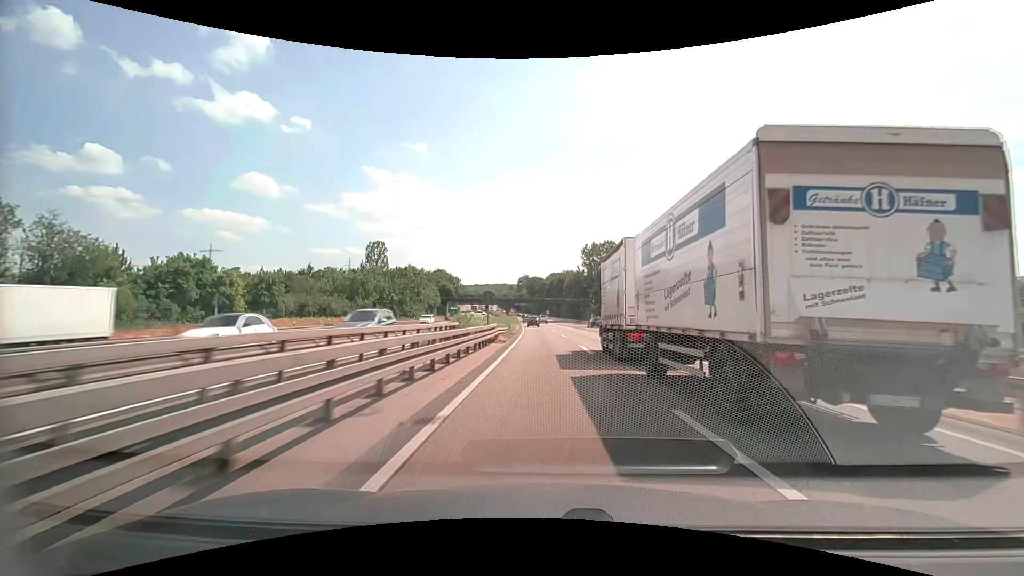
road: motorway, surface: asphalt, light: Day
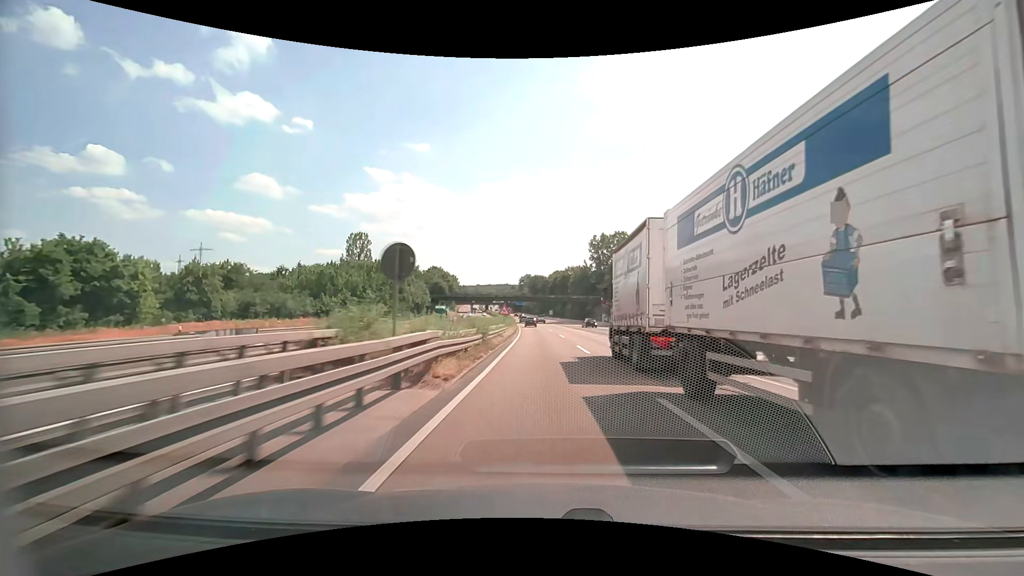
(0.0, +17.0) m; 0°
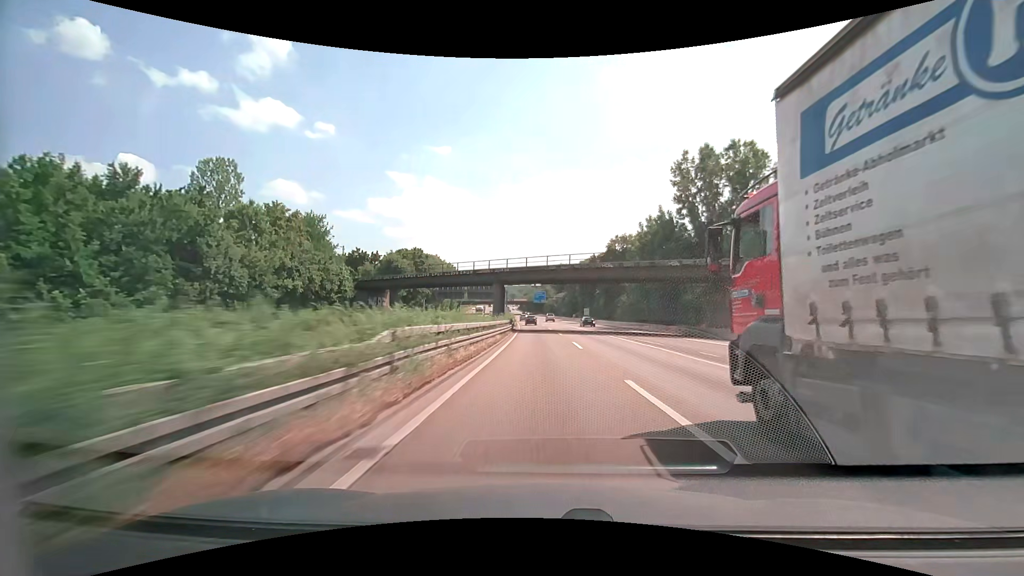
(-1.4, +68.6) m; -3°
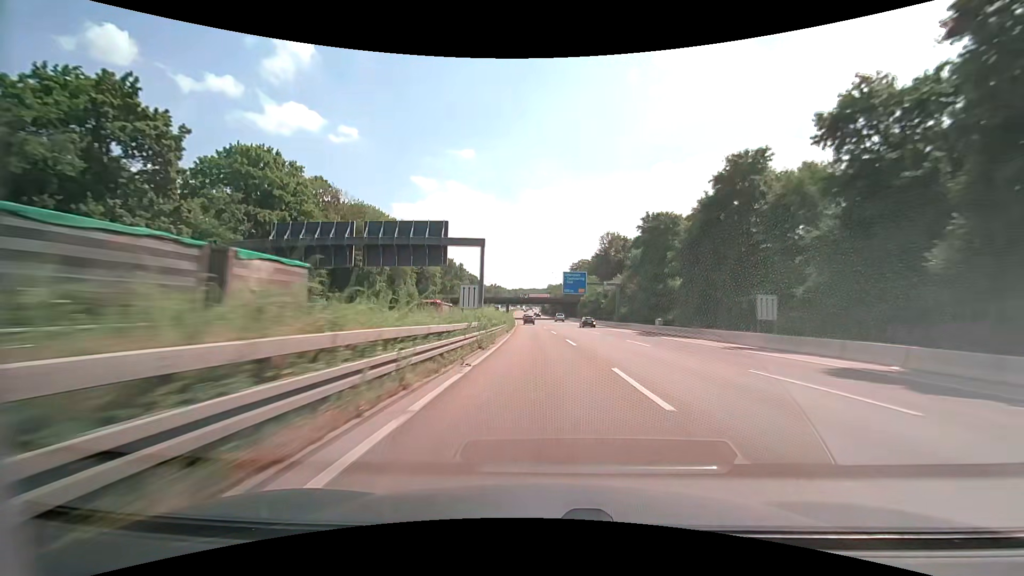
(-2.6, +86.1) m; -3°
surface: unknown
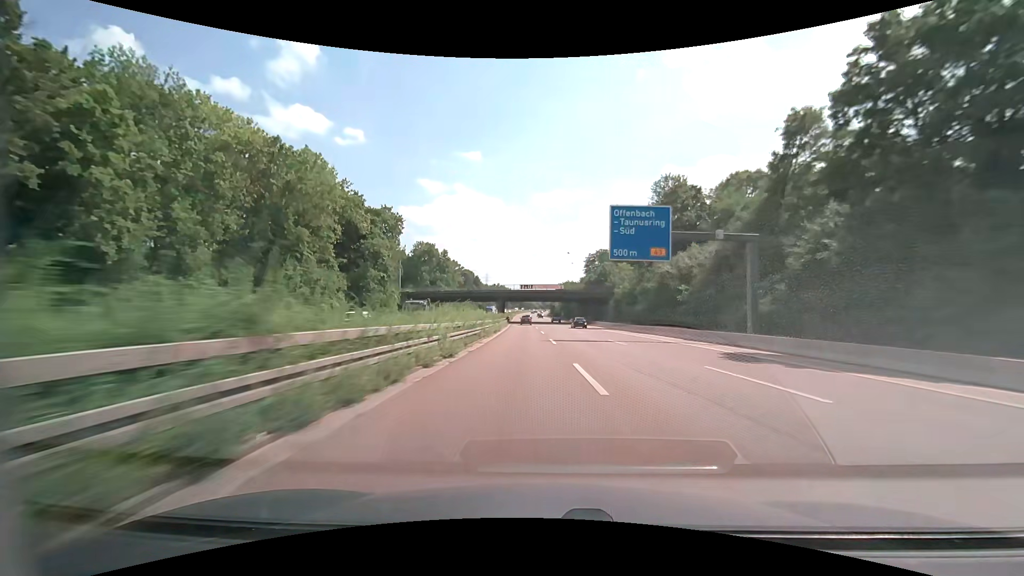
(-0.5, +51.7) m; -1°
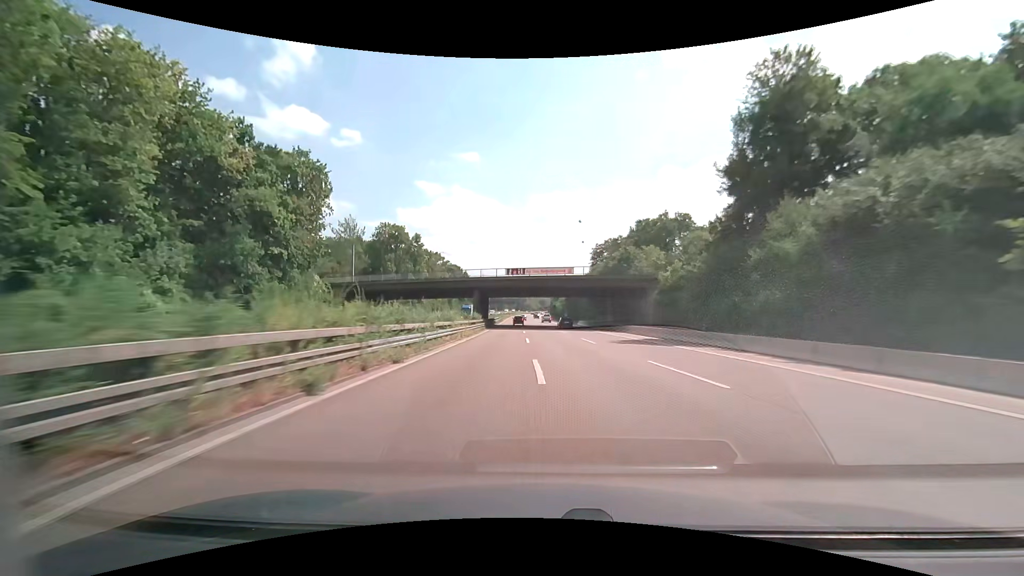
(0.0, +34.3) m; 0°
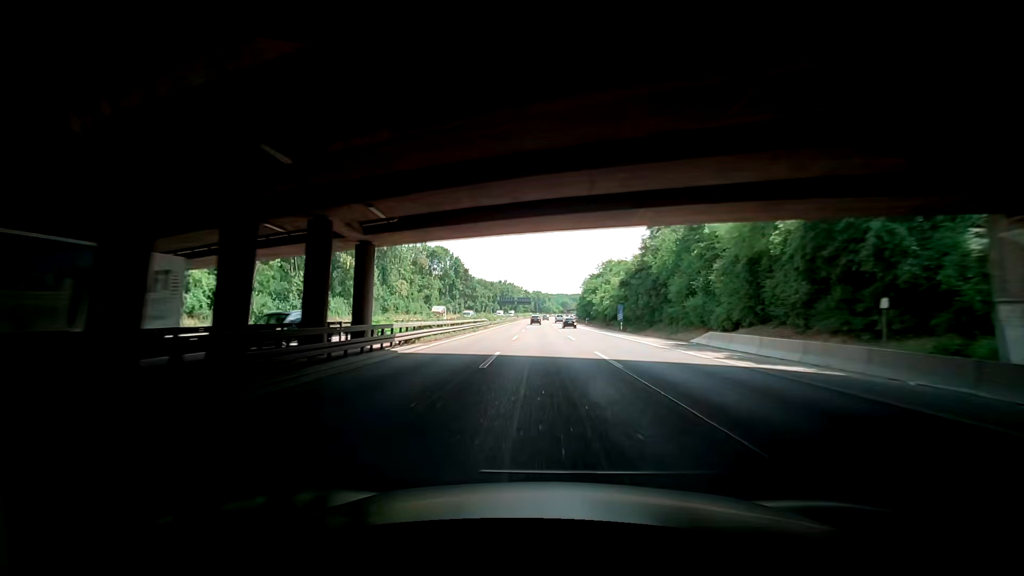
(-1.3, +68.0) m; -3°
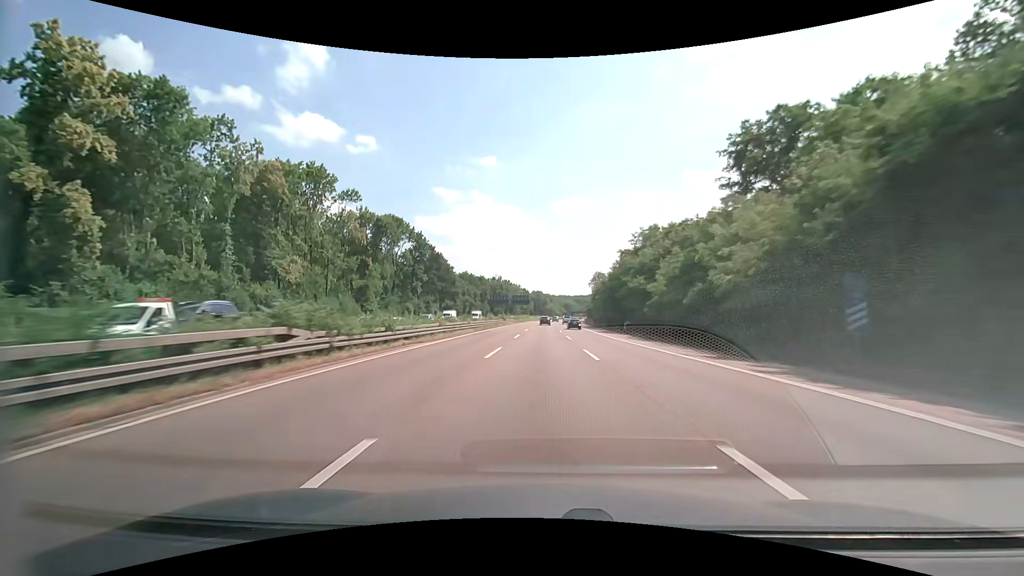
(-0.2, +50.4) m; 0°
(0, +10) (0, +20) (0, +30) (0, +40) (0, +50) (0, +60) (+1, +70) (+1, +80) (+1, +90) (+2, +100) m
